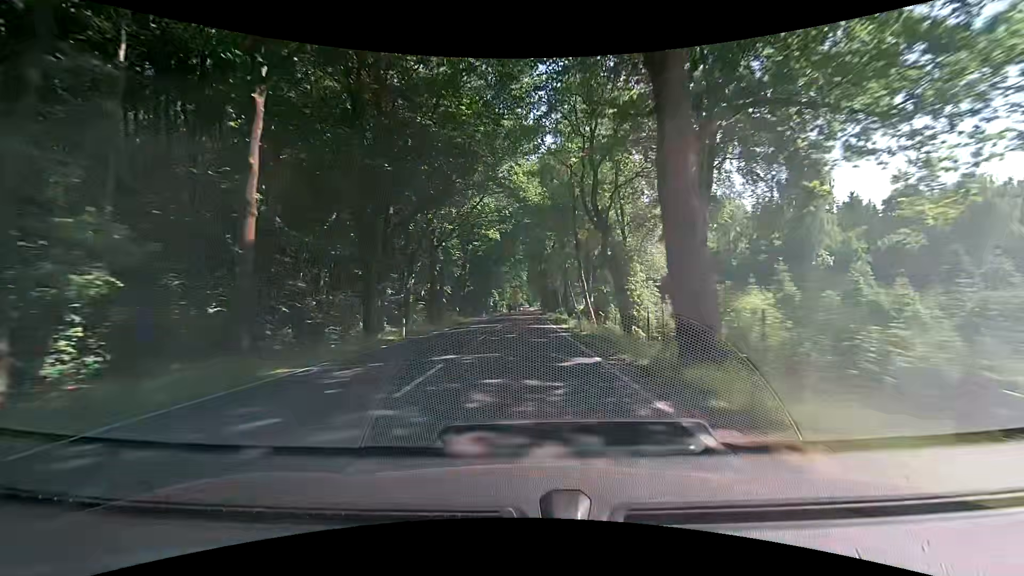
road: primary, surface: asphalt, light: Day
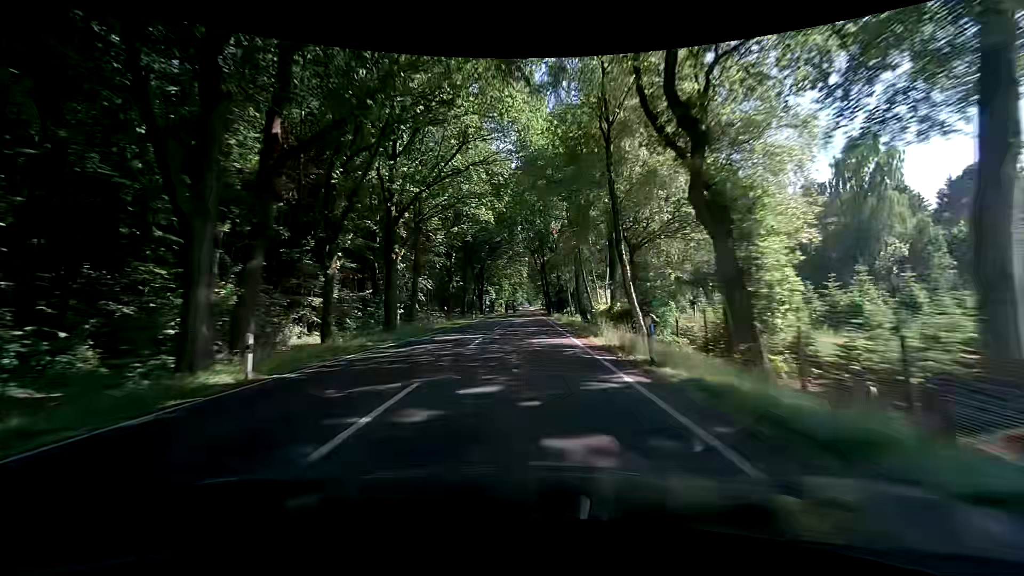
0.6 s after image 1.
(+0.1, +15.2) m; 0°
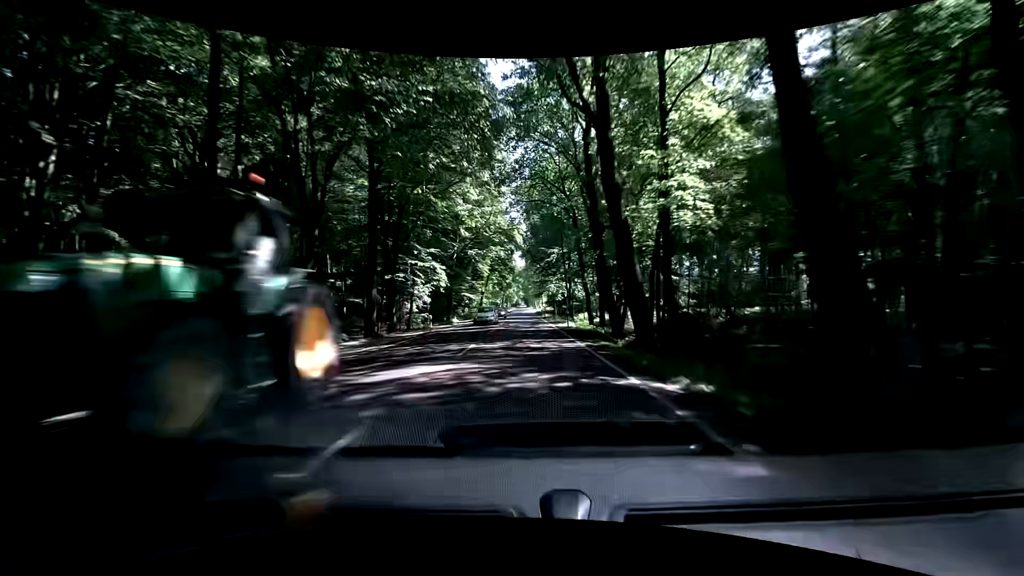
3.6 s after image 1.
(-0.1, +76.9) m; 0°
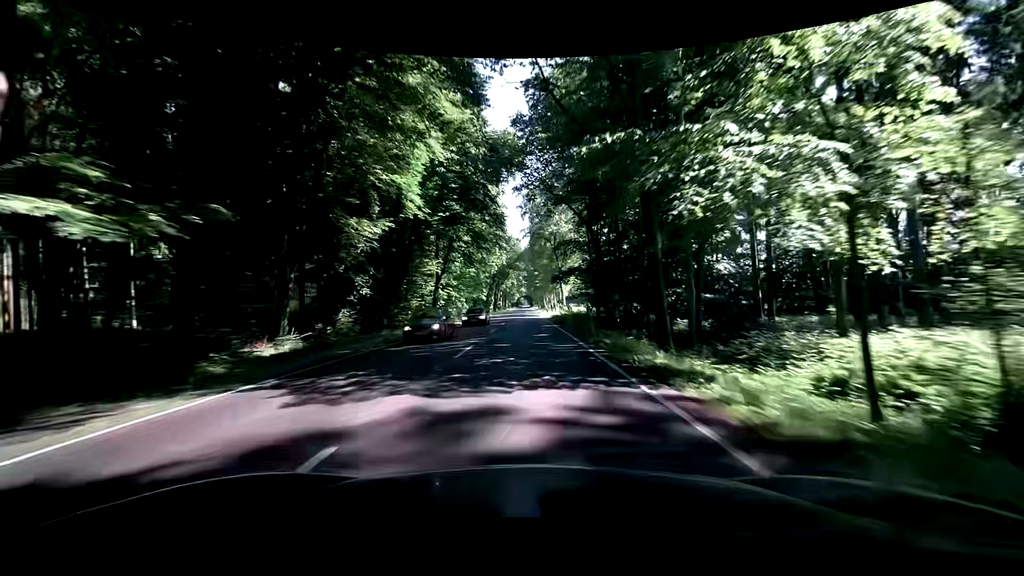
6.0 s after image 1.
(+0.5, +62.3) m; 0°
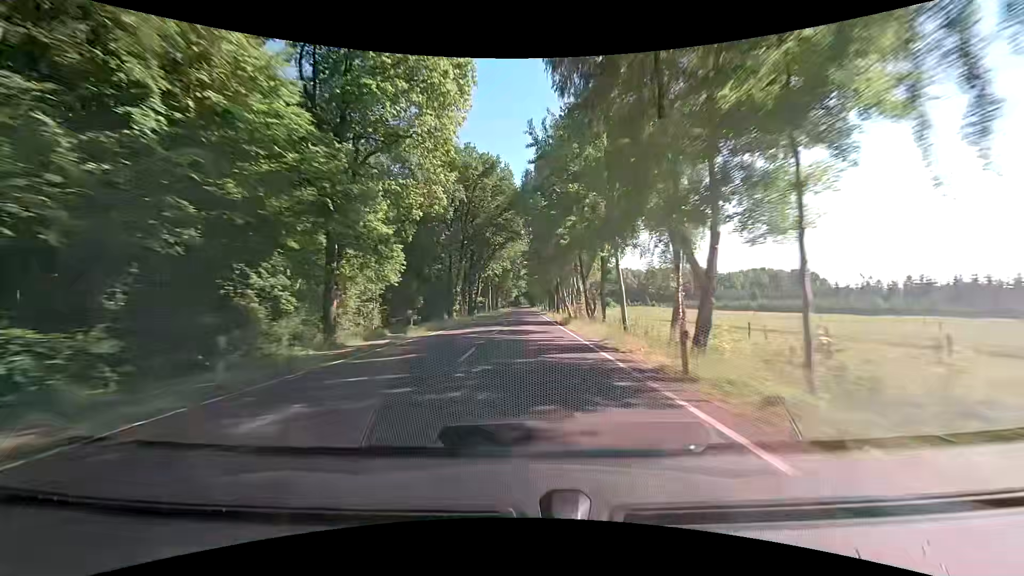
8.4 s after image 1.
(+0.1, +62.6) m; 0°
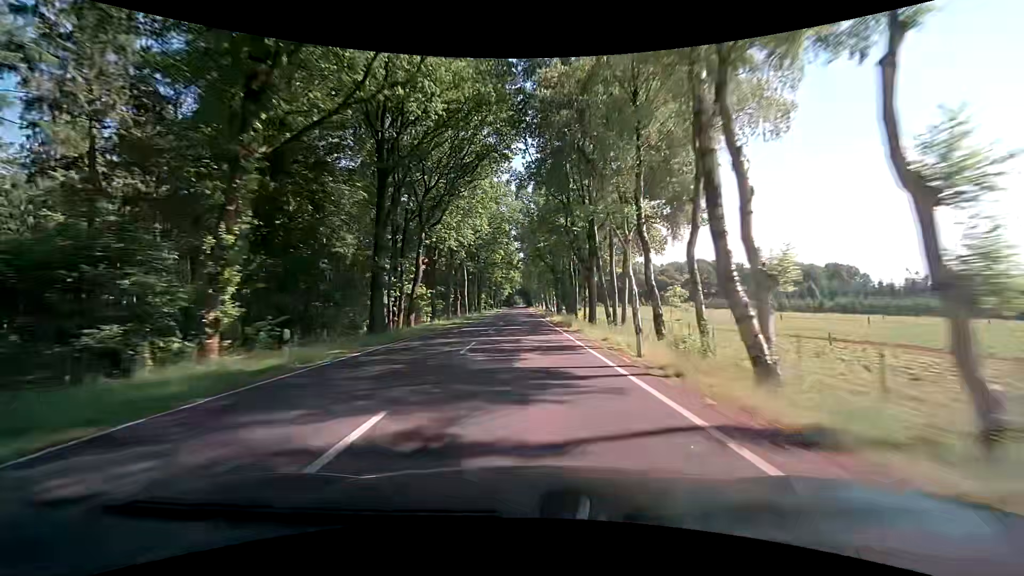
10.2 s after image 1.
(+0.1, +46.8) m; +1°
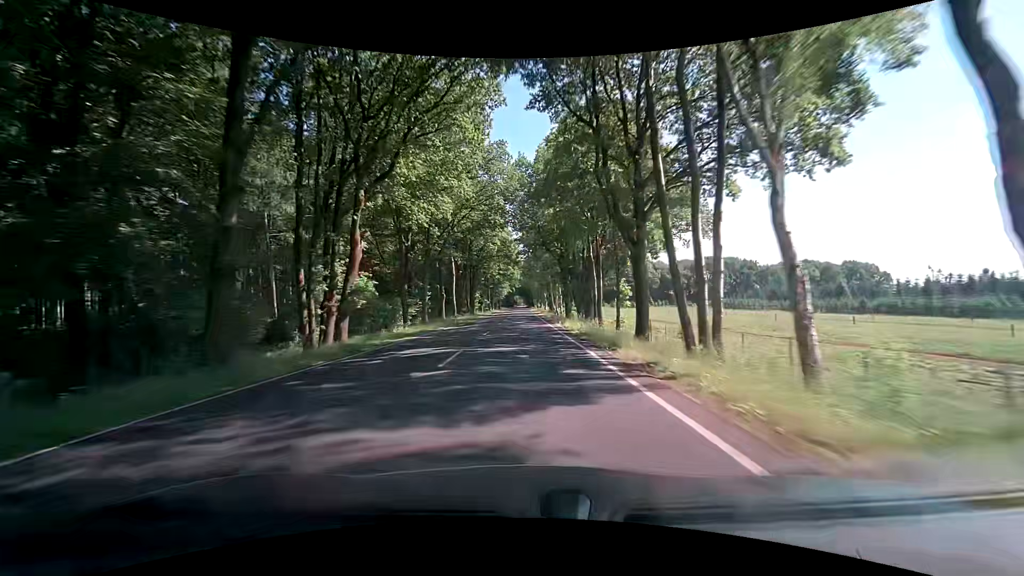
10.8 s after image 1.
(0.0, +15.6) m; 0°
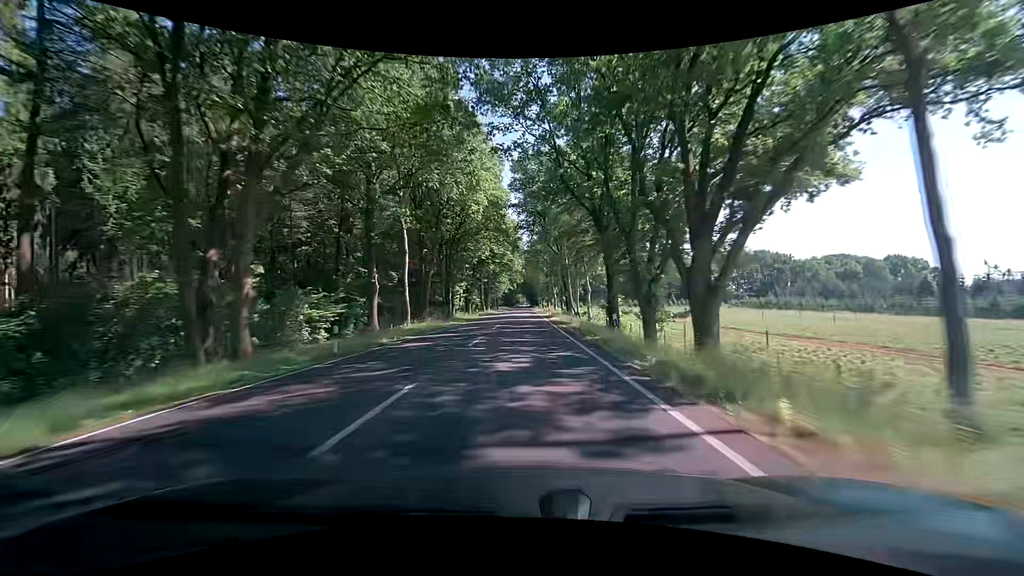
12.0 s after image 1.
(-0.1, +31.0) m; -1°
(0, +10) (0, +20) (0, +30) (0, +40) (0, +50) (0, +60) (0, +70) (+1, +80) (+1, +90) (+1, +100) m
